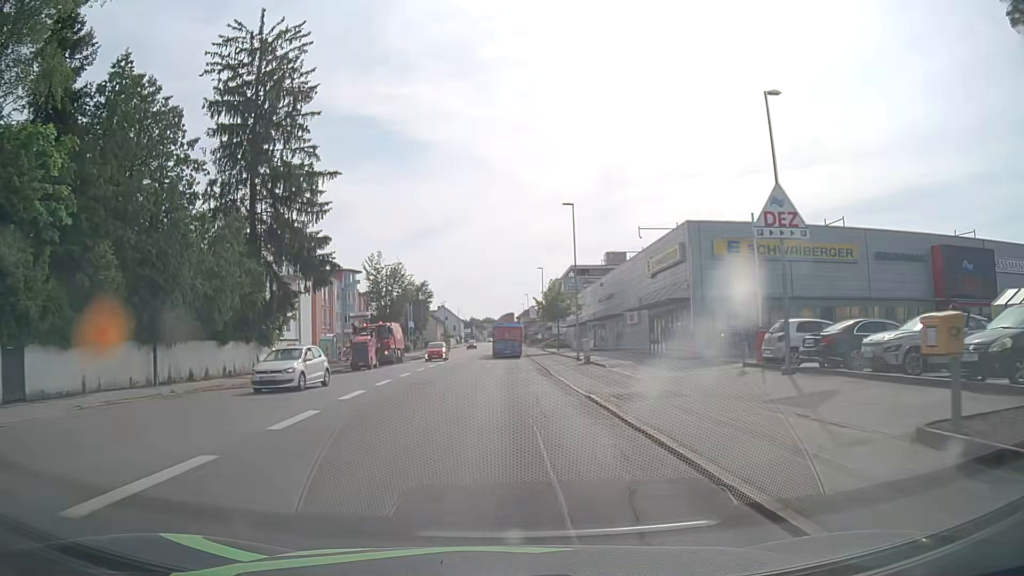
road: tertiary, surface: asphalt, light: Day
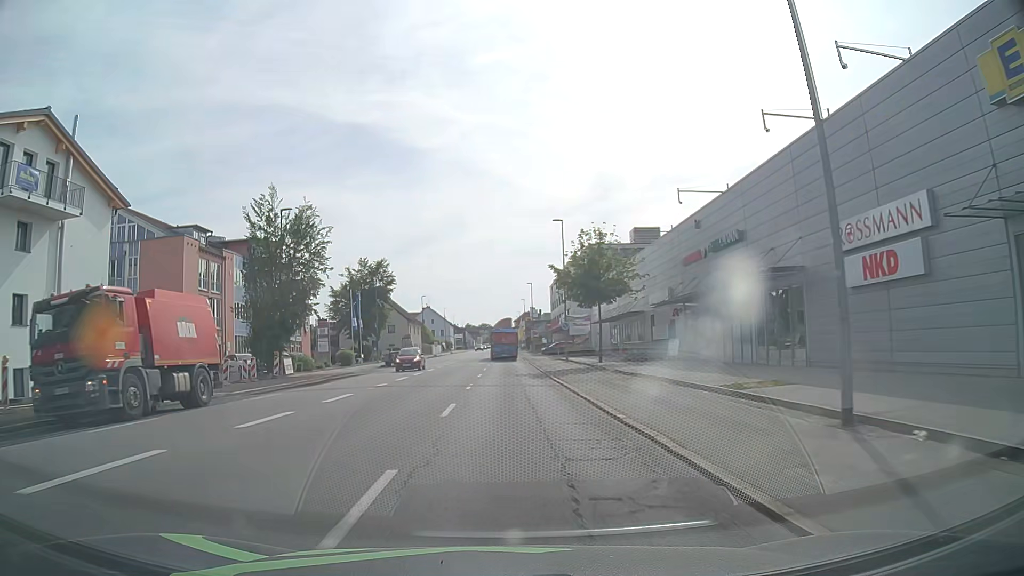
(0.0, +35.5) m; 0°
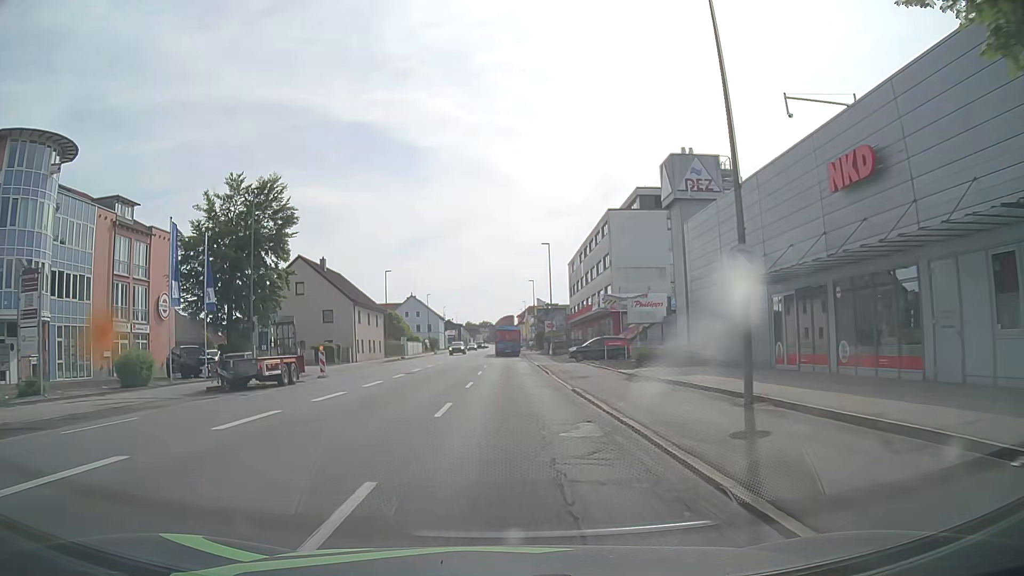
(+0.1, +37.0) m; 0°
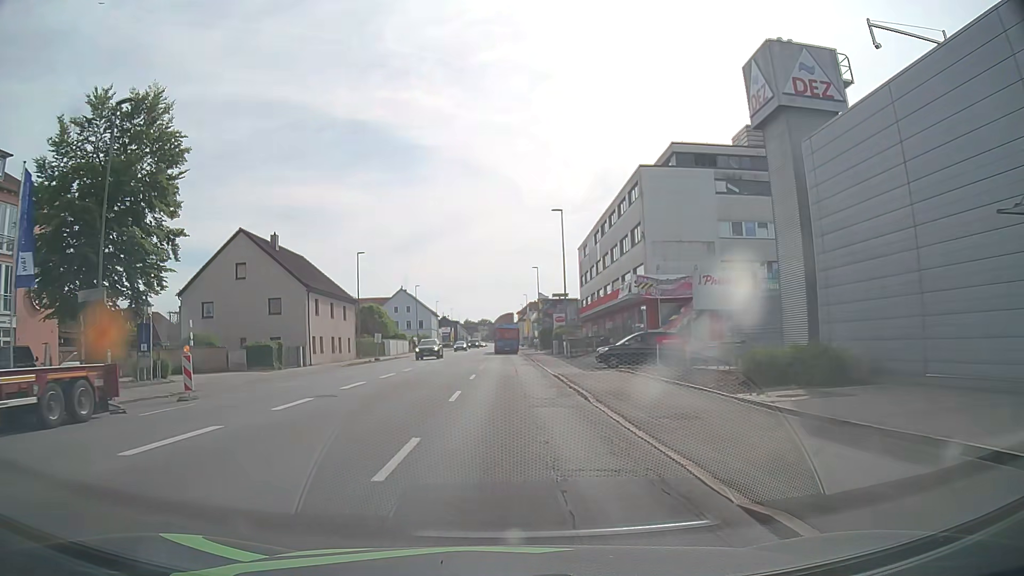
(+0.1, +15.0) m; 0°
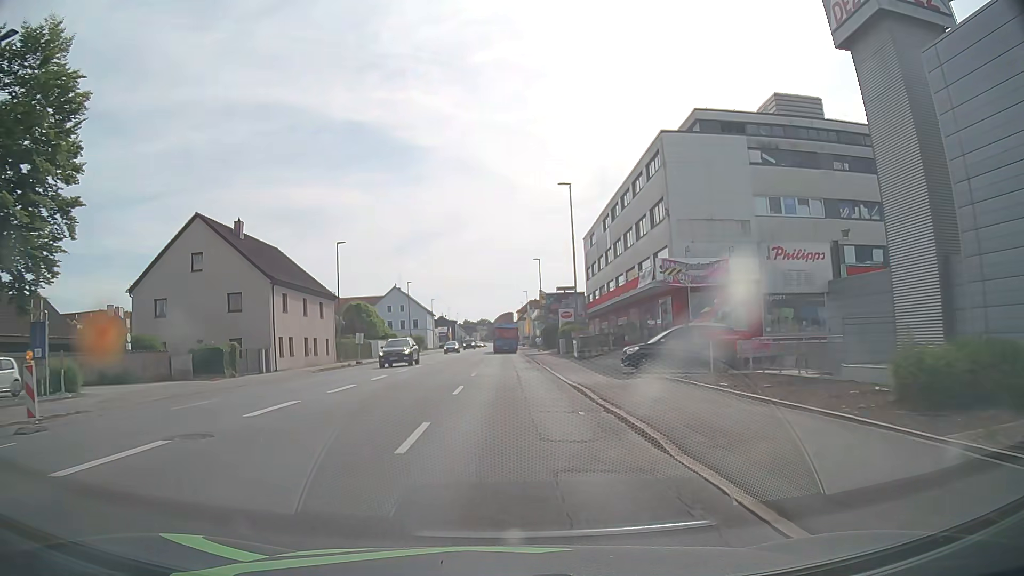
(+0.1, +7.5) m; 0°
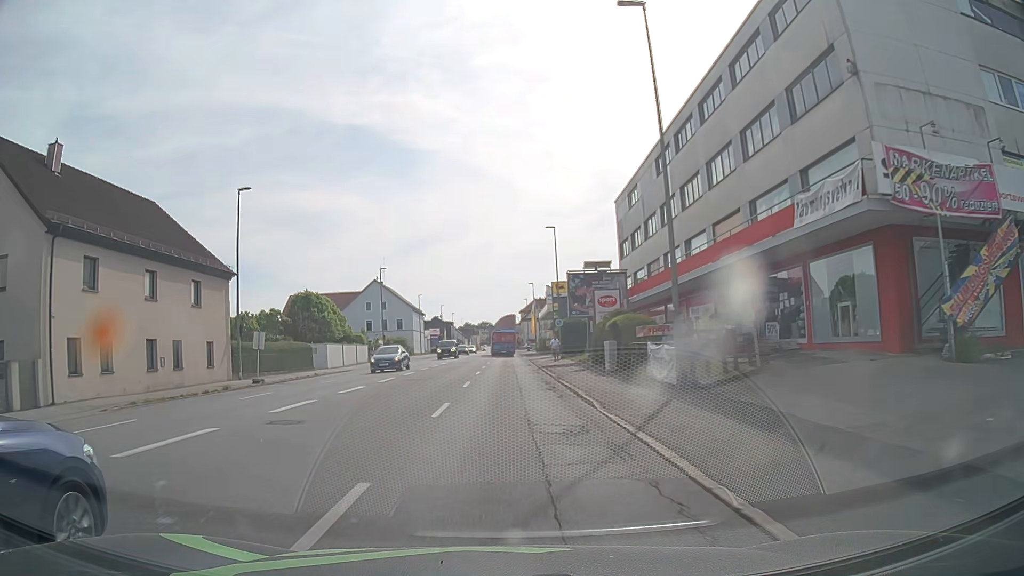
(0.0, +22.6) m; 0°
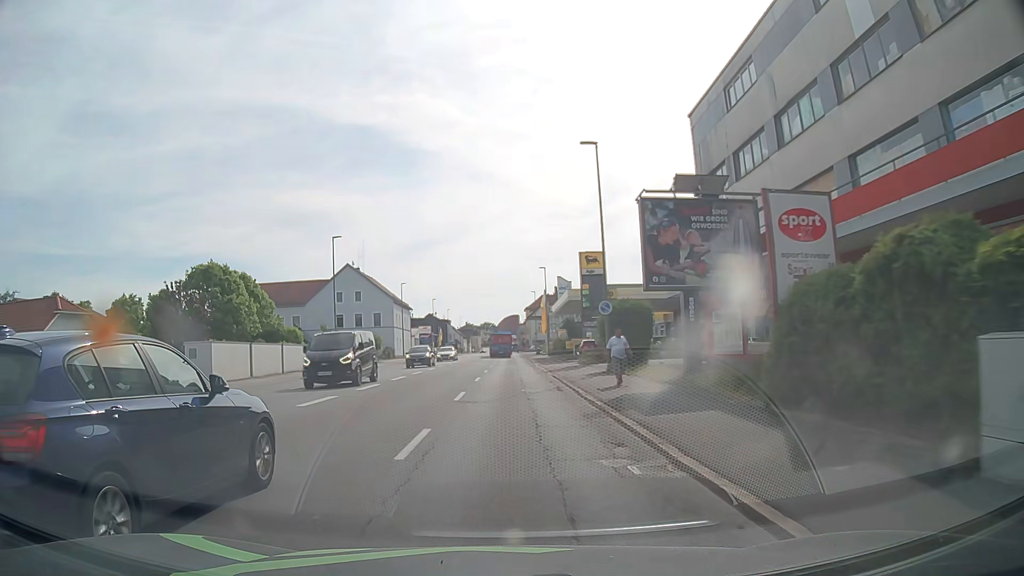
(-0.2, +22.7) m; 0°
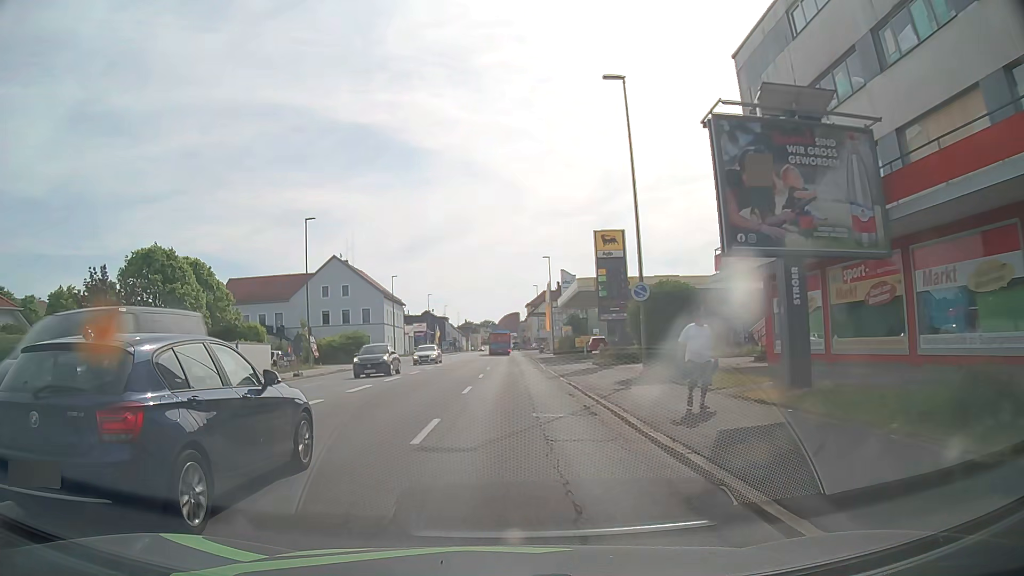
(0.0, +7.6) m; 0°
(0, +10) (0, +20) (0, +30) (0, +40) (0, +50) (0, +60) (-1, +70) (-1, +80) (-1, +90) (-1, +100) m
